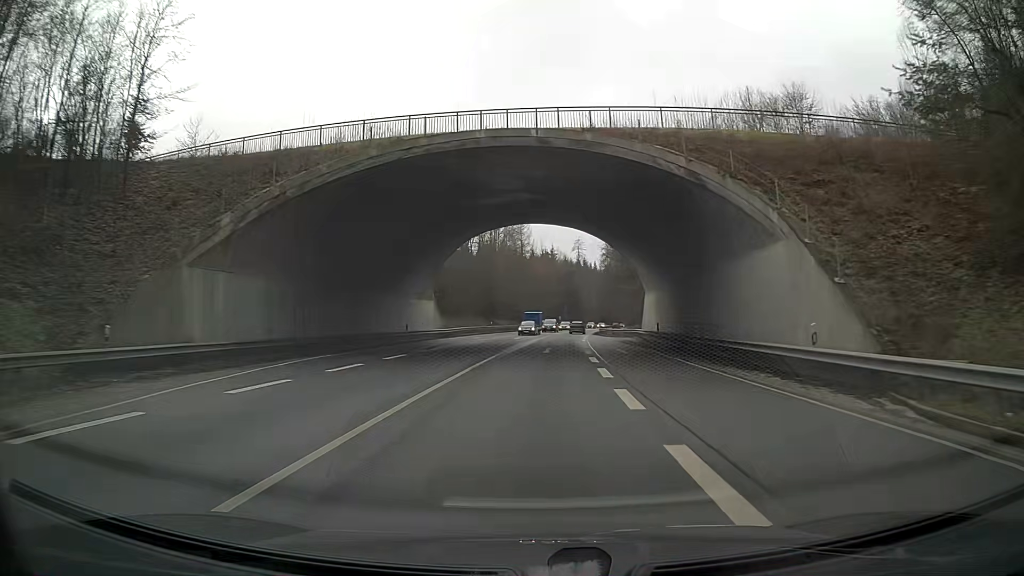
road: primary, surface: asphalt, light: Day
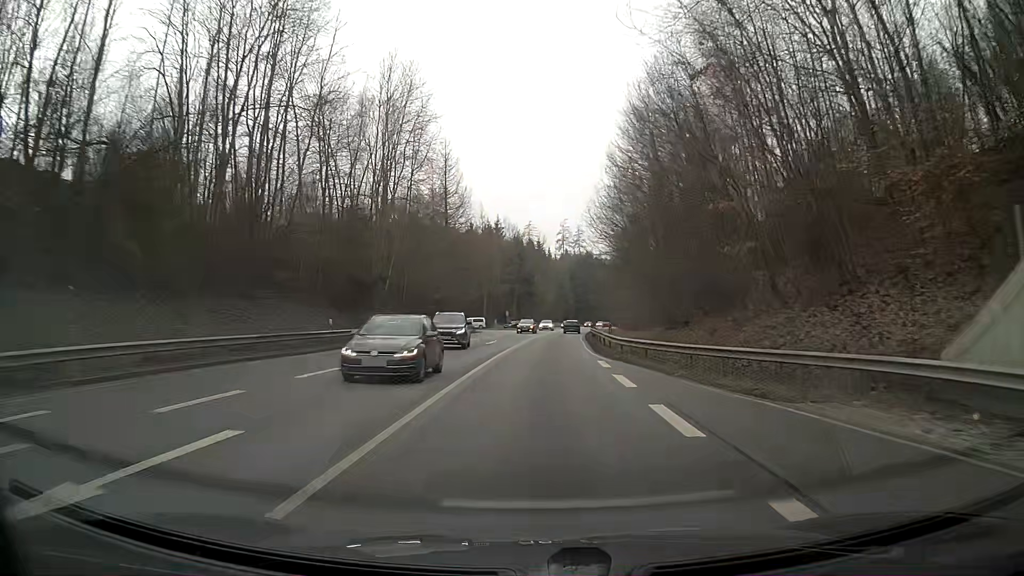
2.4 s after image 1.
(+2.1, +50.7) m; +5°
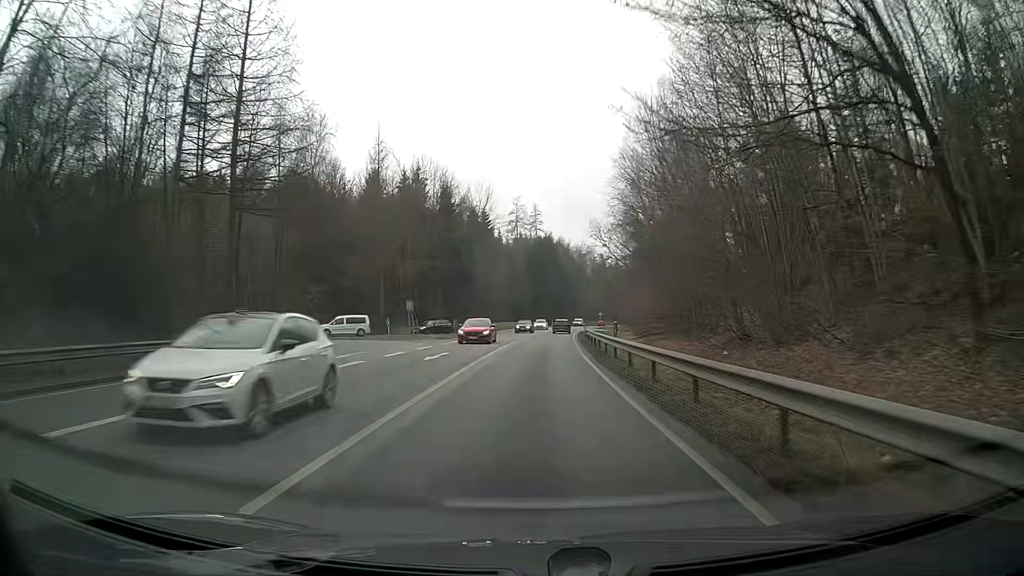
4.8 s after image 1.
(+1.5, +50.1) m; +3°
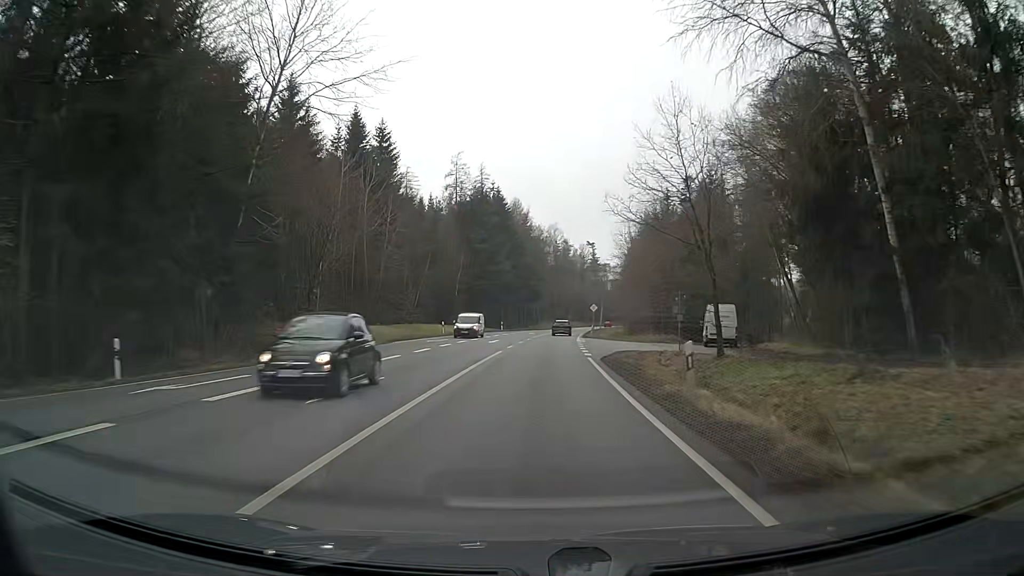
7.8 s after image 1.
(+2.2, +61.8) m; +4°
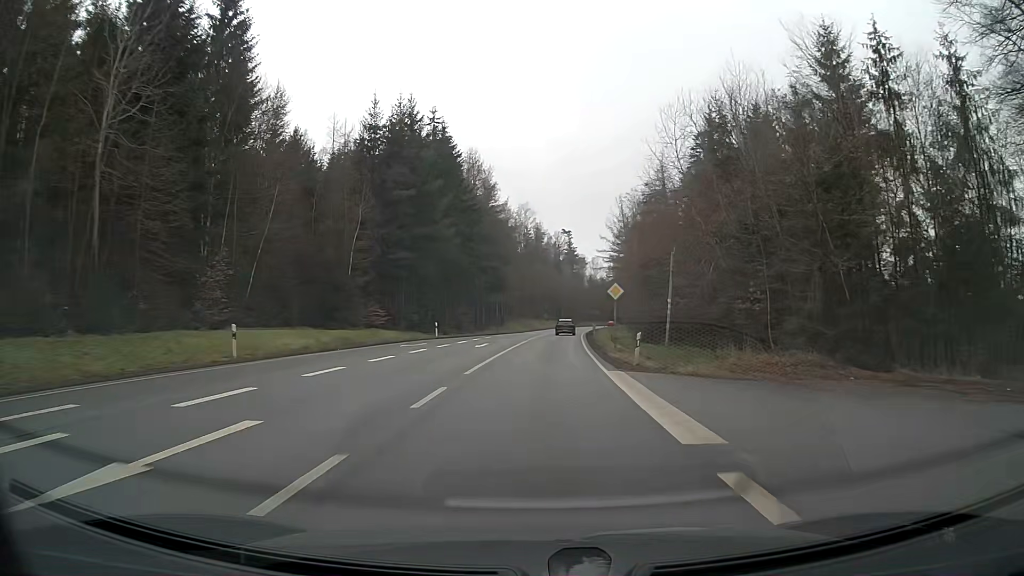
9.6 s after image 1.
(+0.8, +36.9) m; +2°
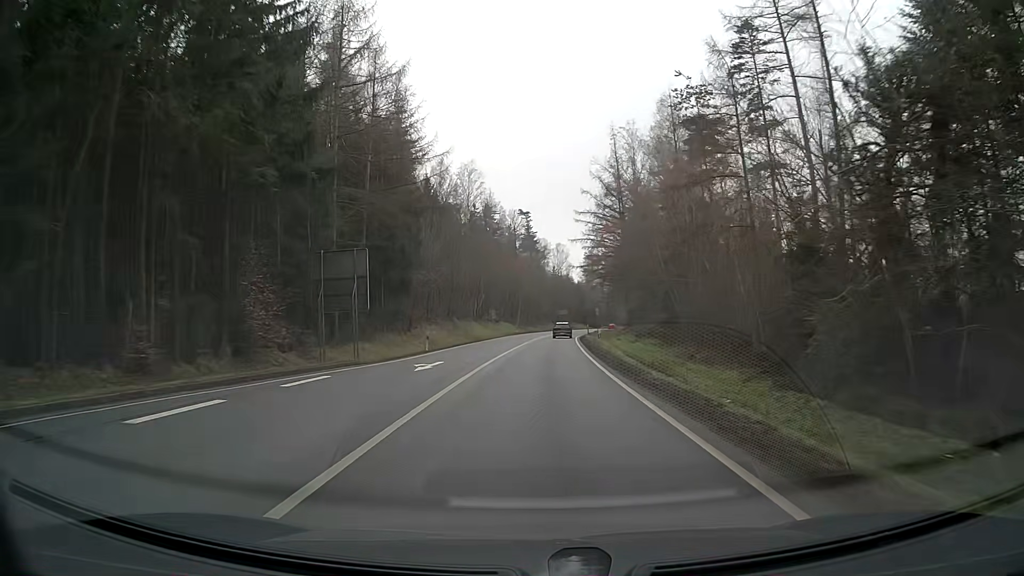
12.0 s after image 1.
(+1.8, +49.1) m; +4°
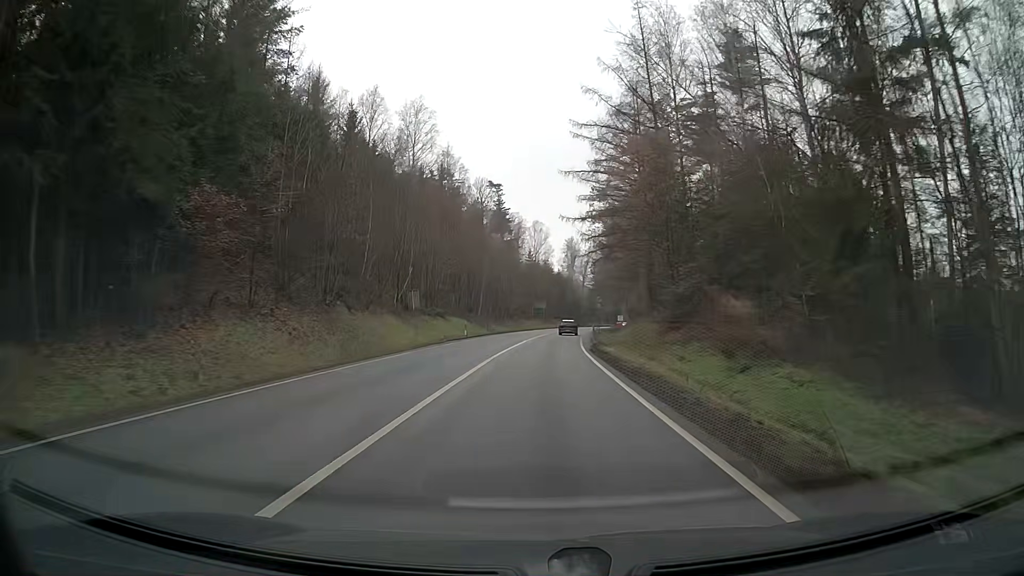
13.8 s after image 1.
(+0.7, +37.1) m; +2°
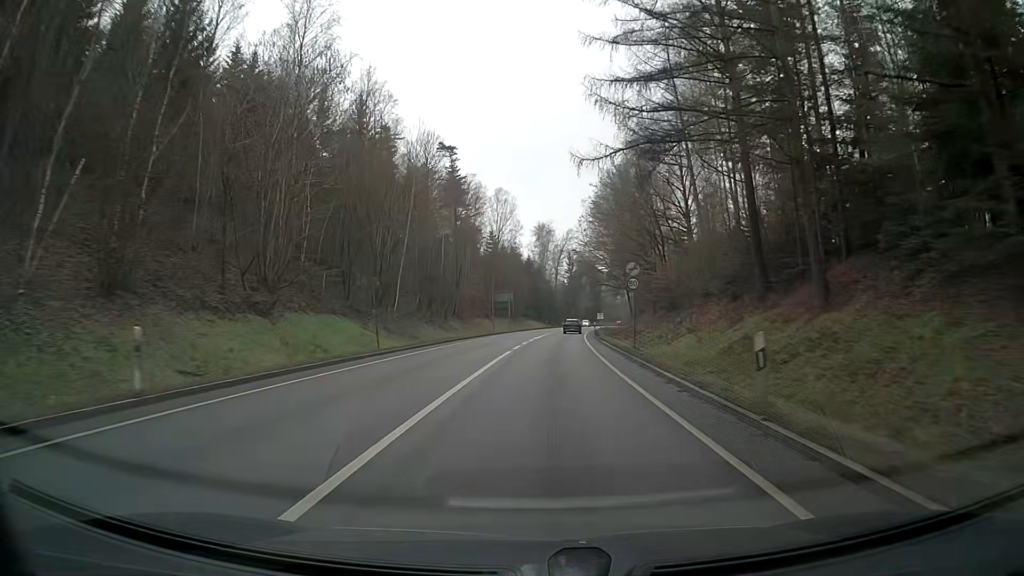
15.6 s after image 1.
(+1.0, +37.5) m; +3°
